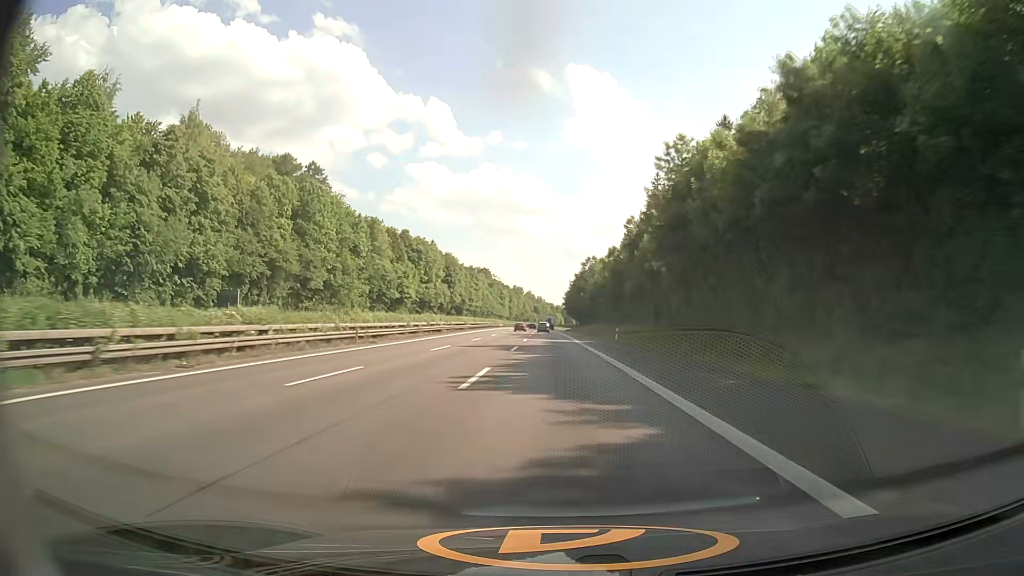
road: motorway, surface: asphalt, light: Day
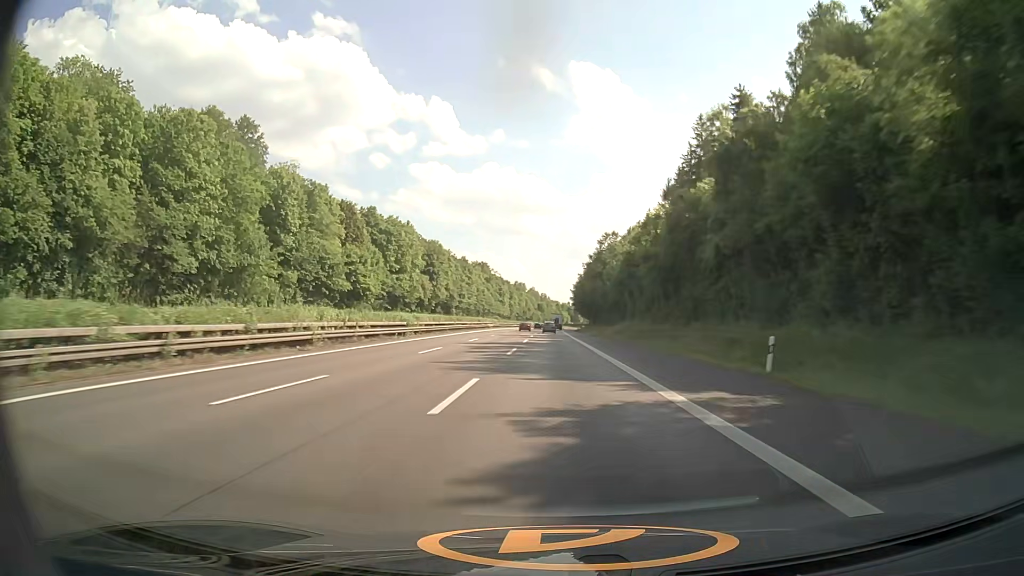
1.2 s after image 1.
(-0.2, +39.5) m; -1°
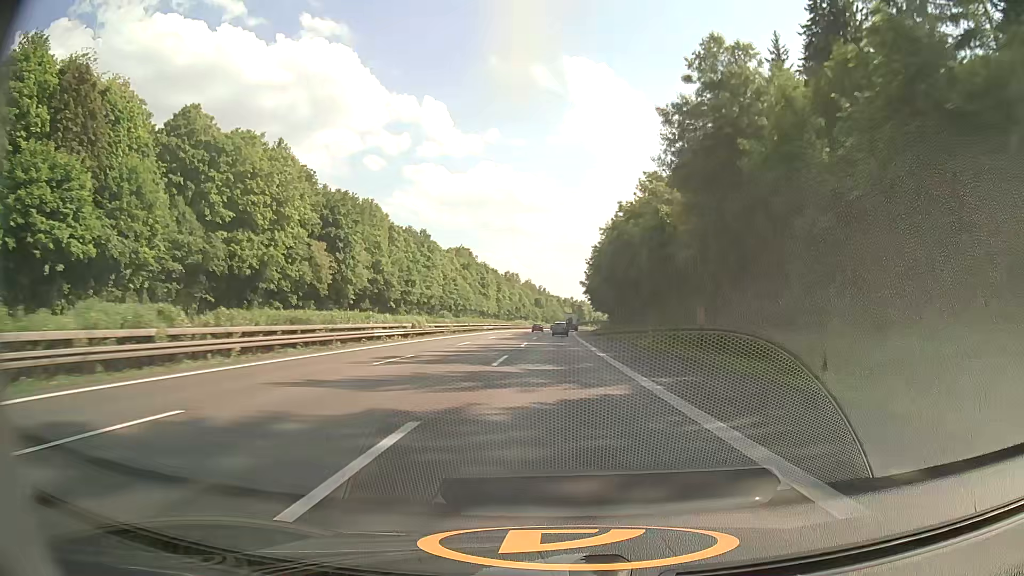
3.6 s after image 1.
(-0.1, +78.4) m; 0°
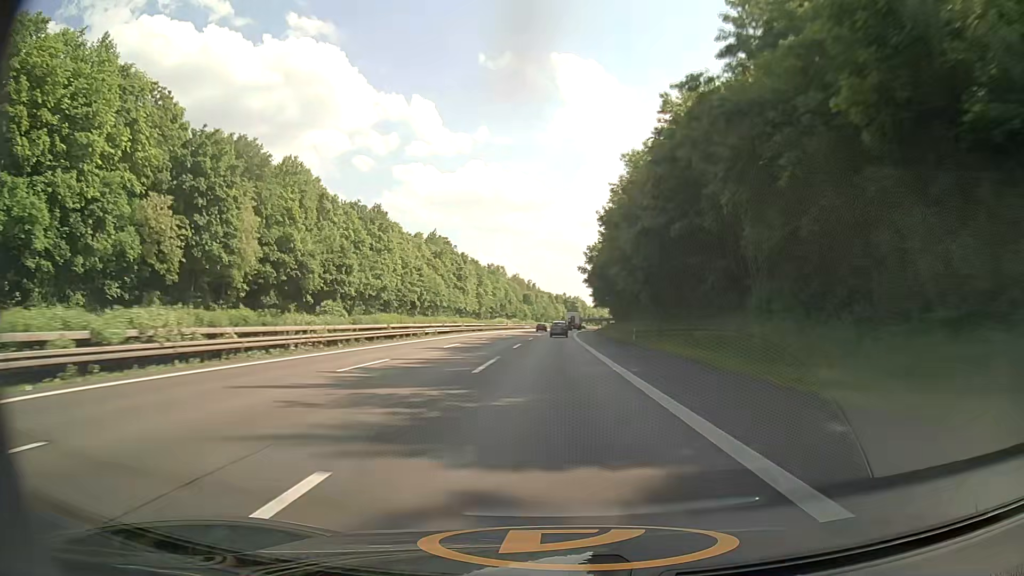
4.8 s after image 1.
(+0.2, +38.7) m; +1°
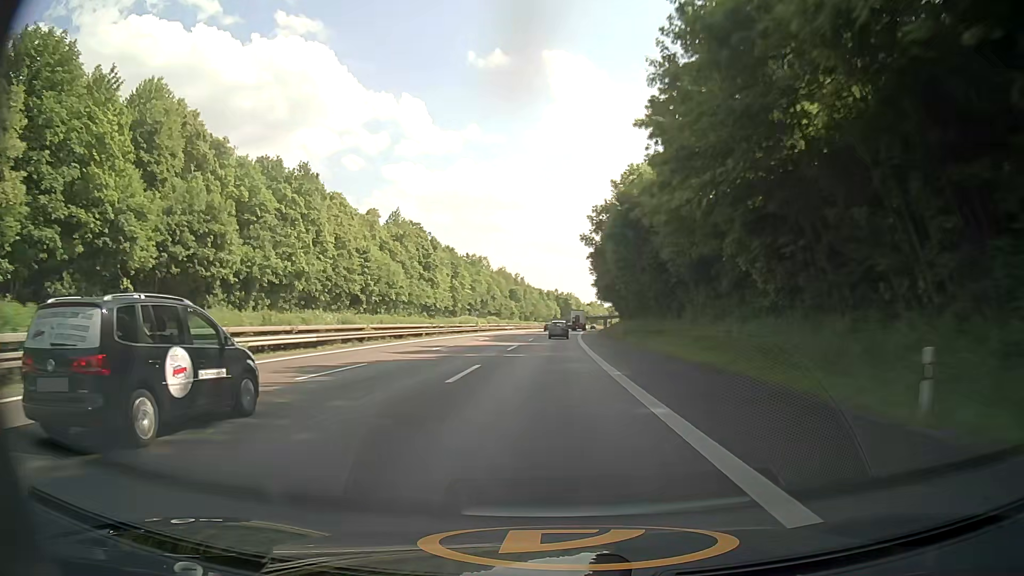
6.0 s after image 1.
(+0.3, +38.4) m; +1°
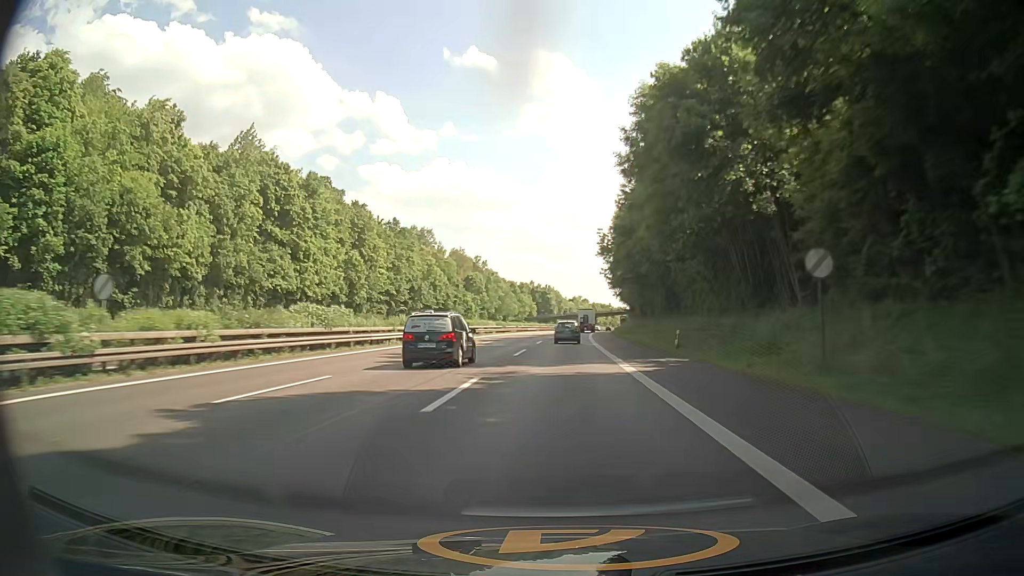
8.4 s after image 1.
(+1.2, +76.0) m; +2°
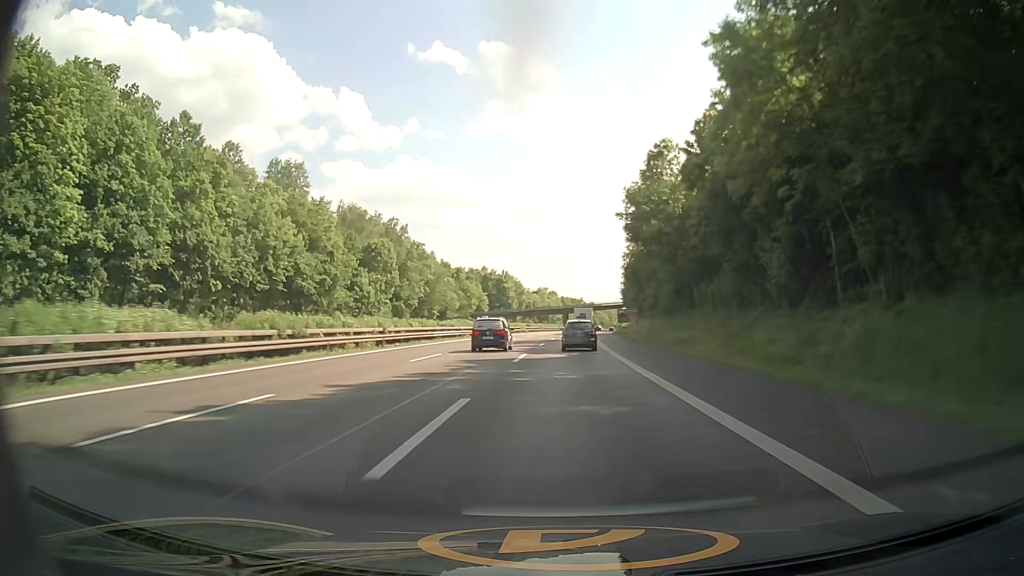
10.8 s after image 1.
(+2.2, +75.7) m; +3°
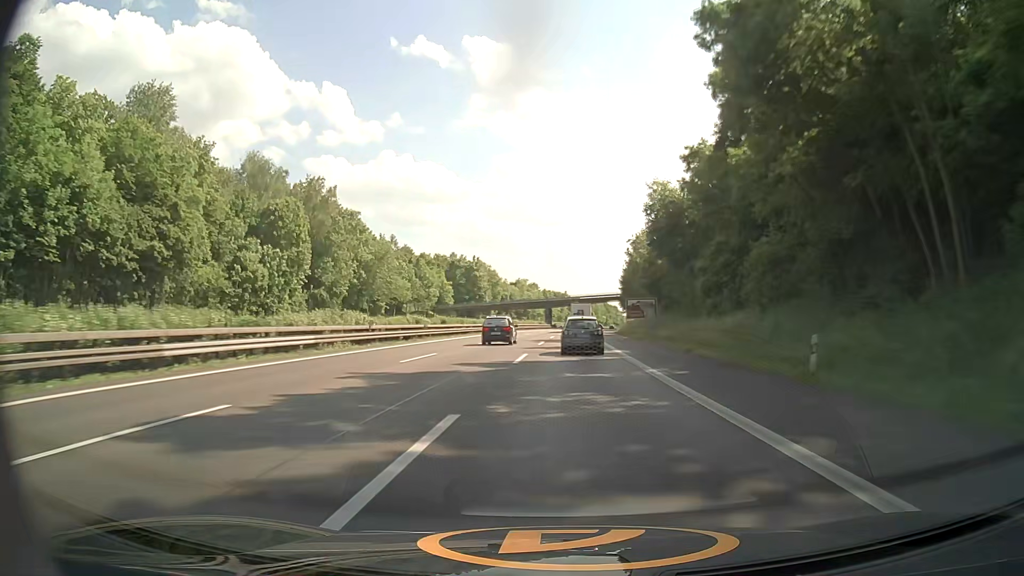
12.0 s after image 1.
(+0.7, +37.7) m; +2°
(0, +10) (0, +20) (0, +30) (0, +40) (+1, +50) (+1, +60) (+2, +70) (+2, +80) (+2, +90) (+3, +100) m
